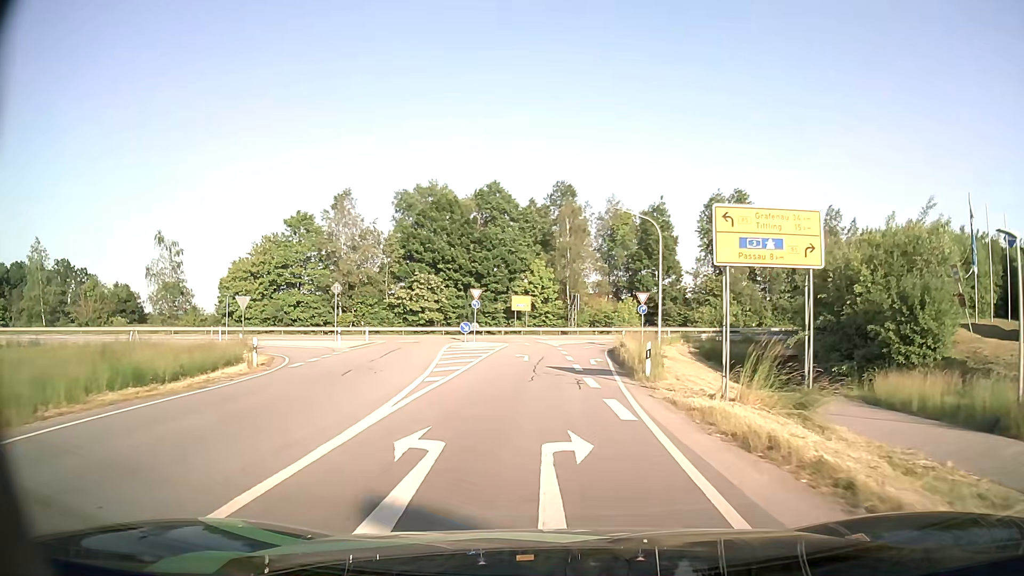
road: tertiary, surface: asphalt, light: Day
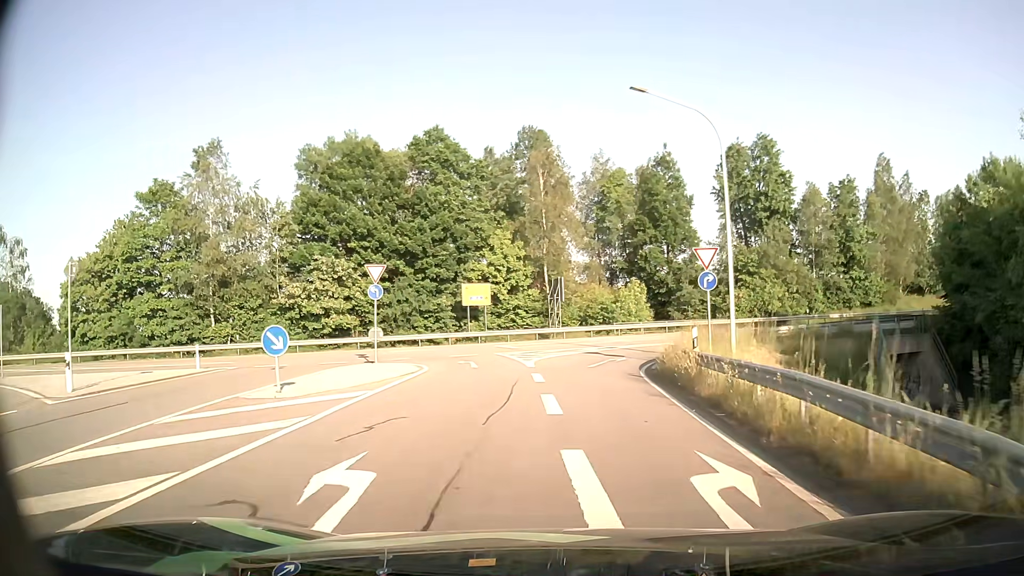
(+0.4, +23.7) m; +2°
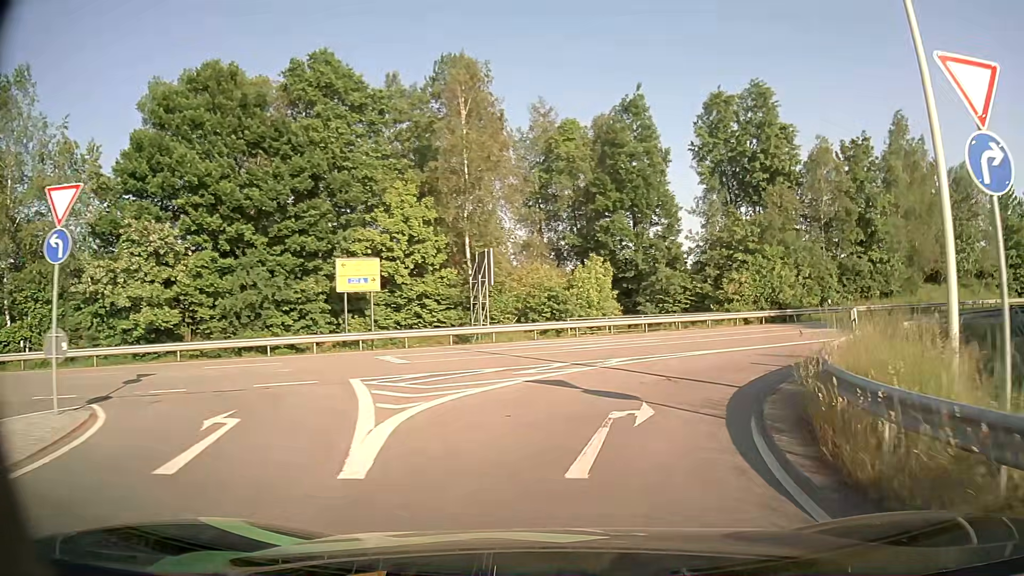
(+0.3, +16.5) m; +5°
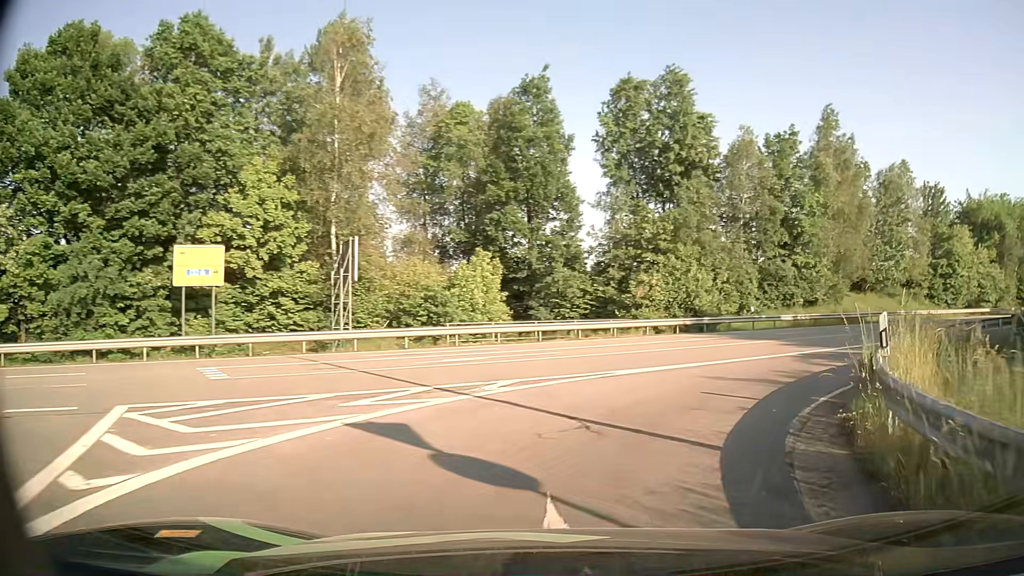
(+0.4, +5.5) m; +9°
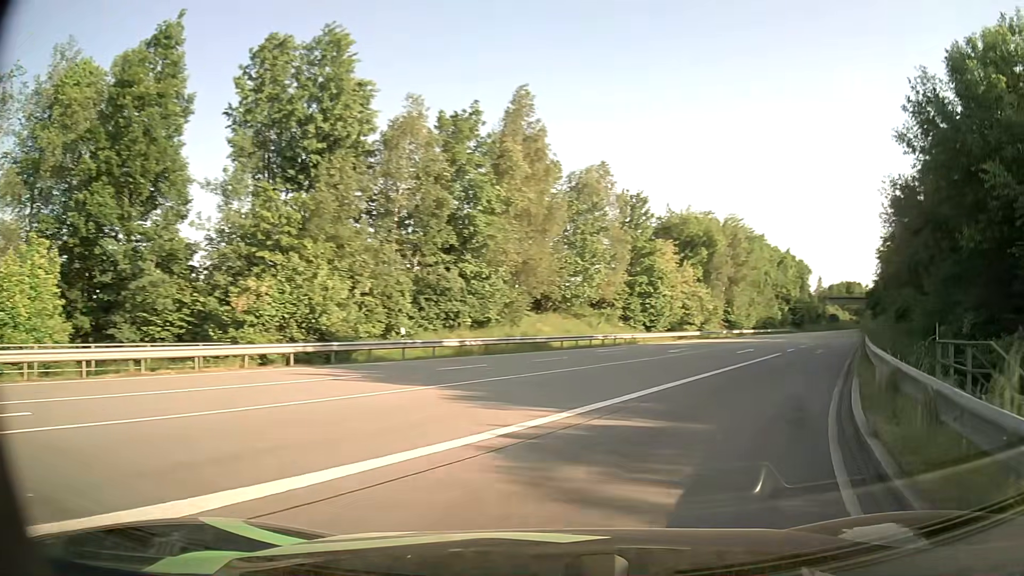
(+2.7, +10.6) m; +30°
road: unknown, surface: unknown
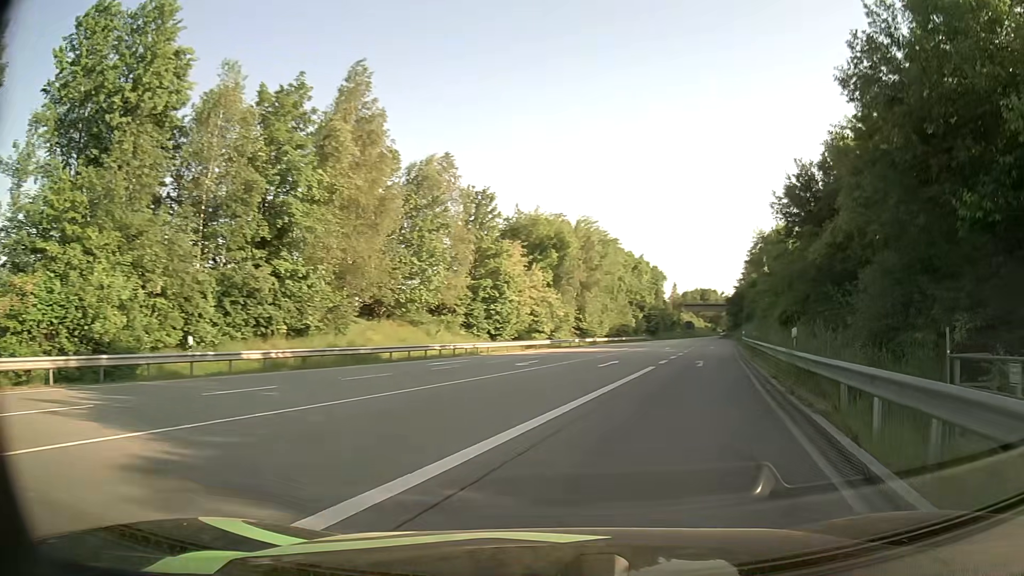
(+0.7, +5.7) m; +13°
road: primary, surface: asphalt
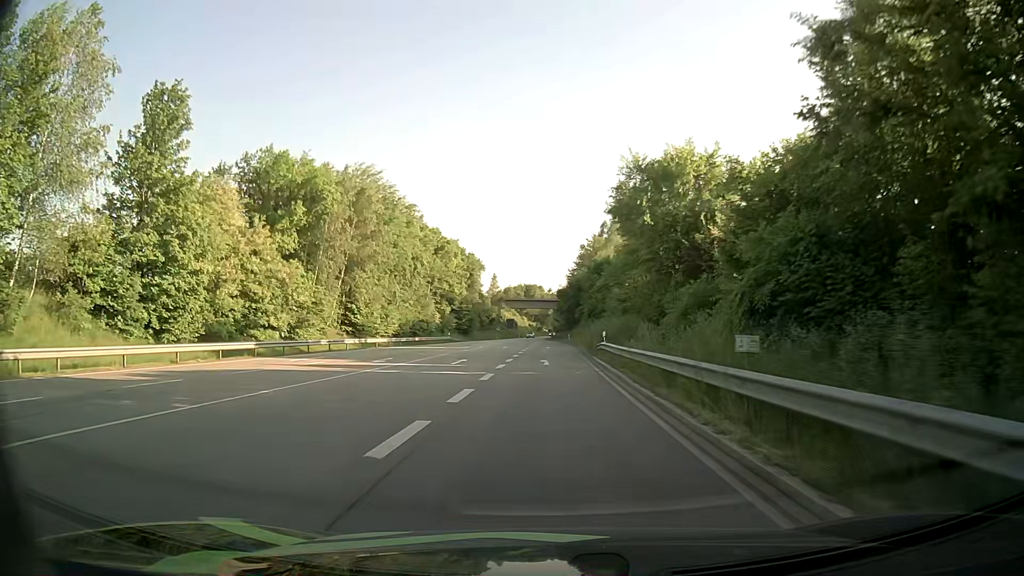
(+6.1, +27.9) m; +15°
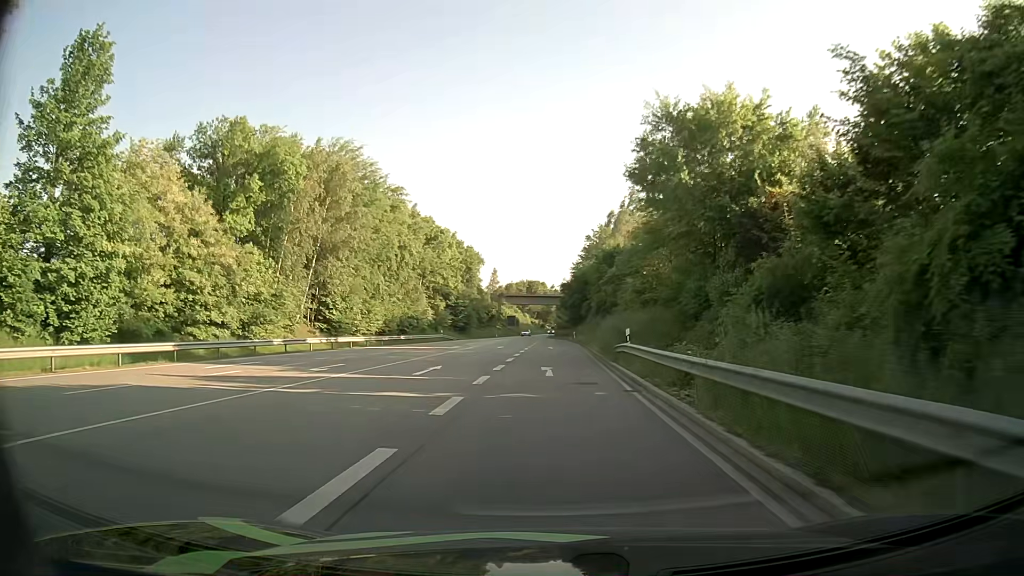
(0.0, +8.7) m; -1°
(0, +10) (0, +20) (0, +30) (0, +40) (-1, +50) (-1, +60) (-1, +70) (-2, +80) (-2, +90) (-2, +100) m
